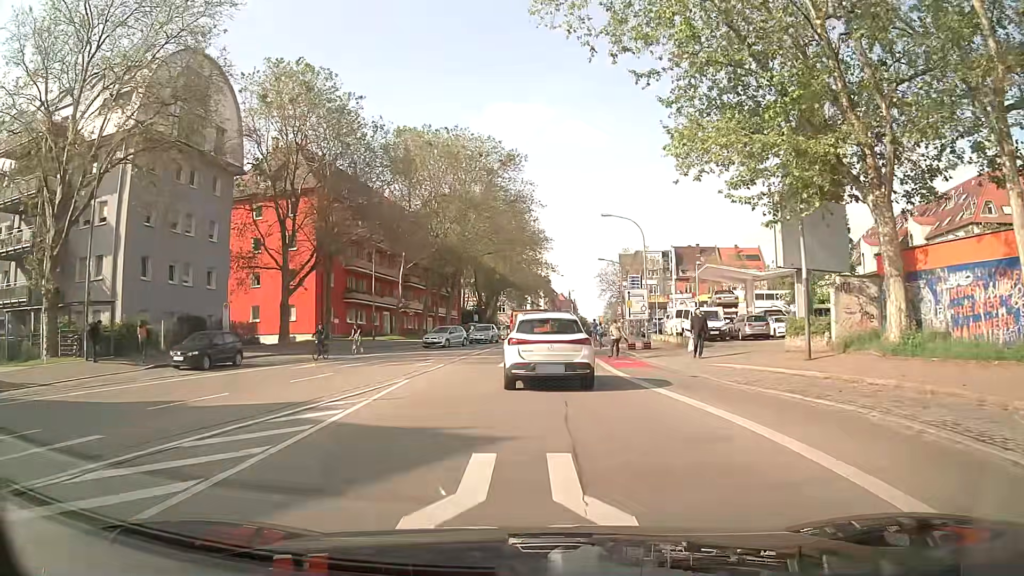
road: secondary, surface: asphalt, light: Day
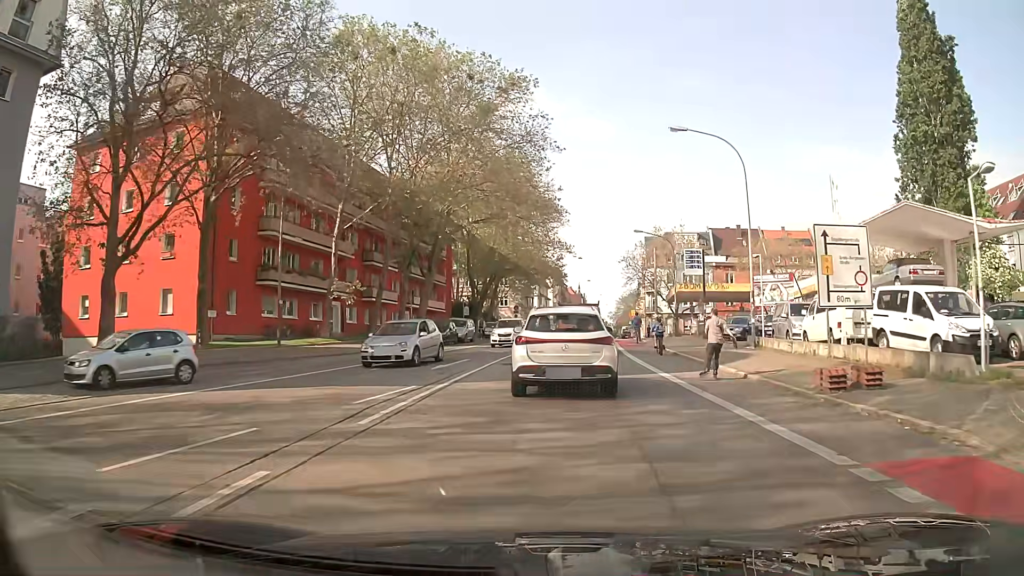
(0.0, +23.0) m; +1°
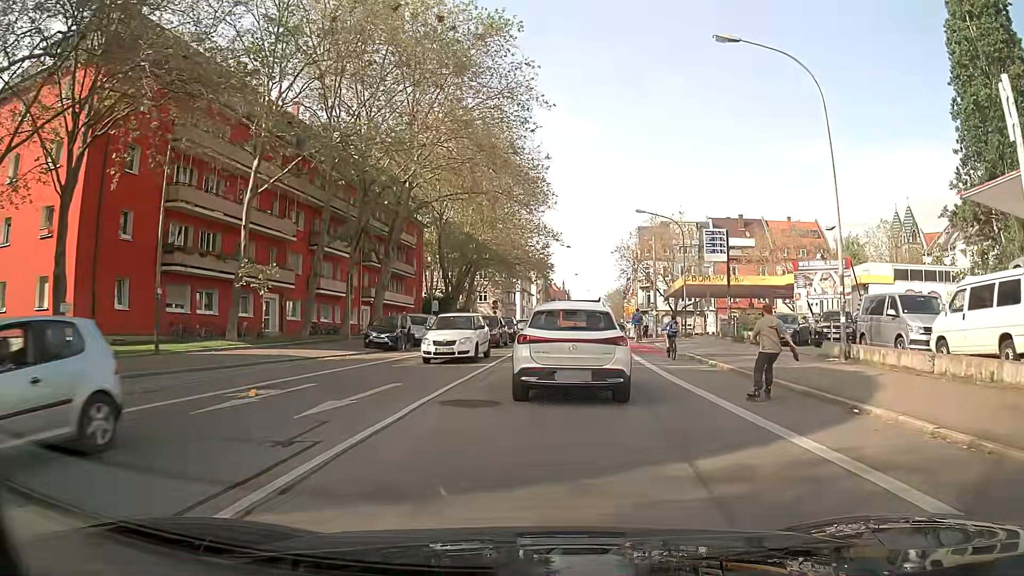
(+0.1, +10.1) m; +1°
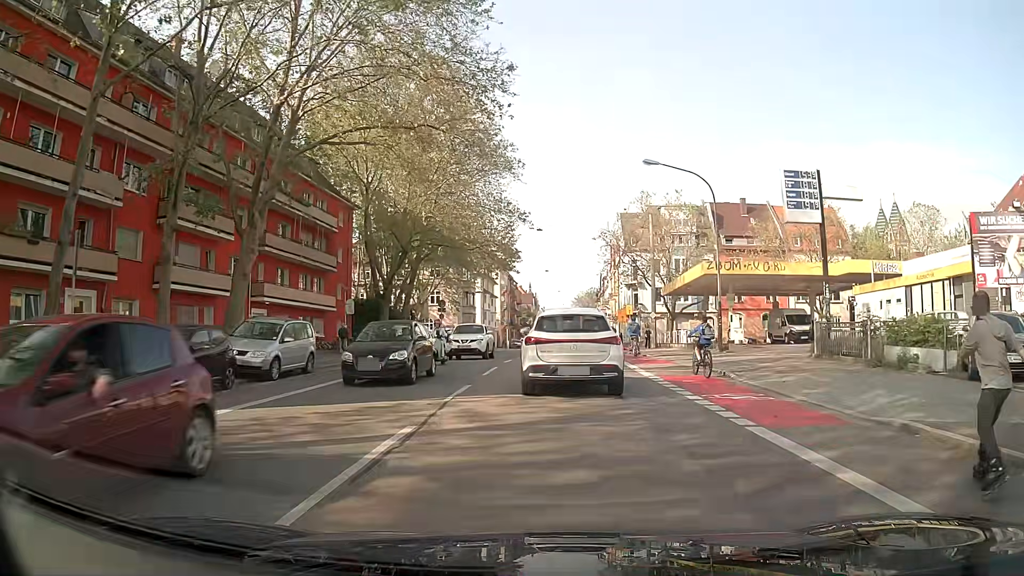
(+0.5, +17.3) m; +3°
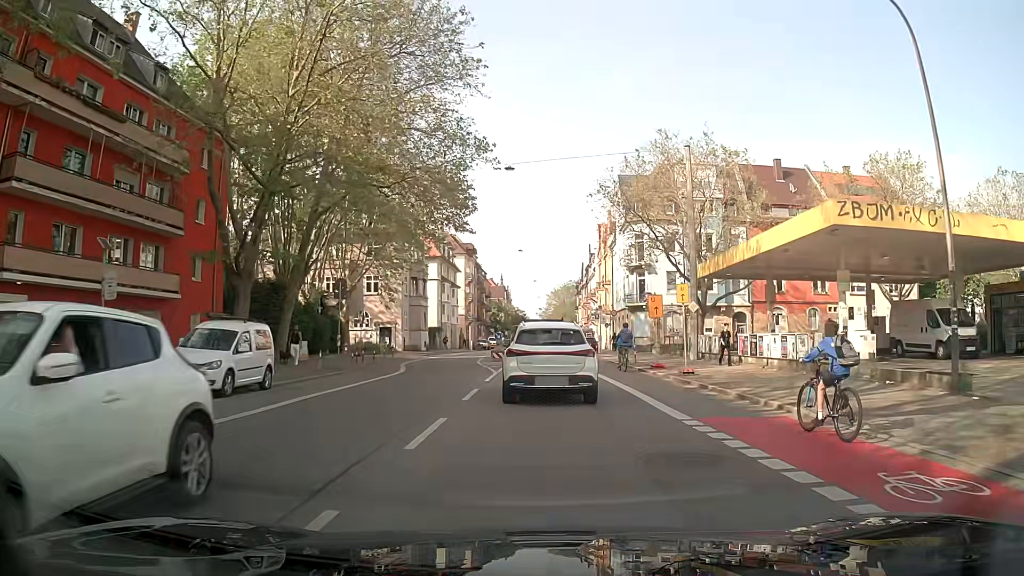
(+0.4, +21.6) m; +2°
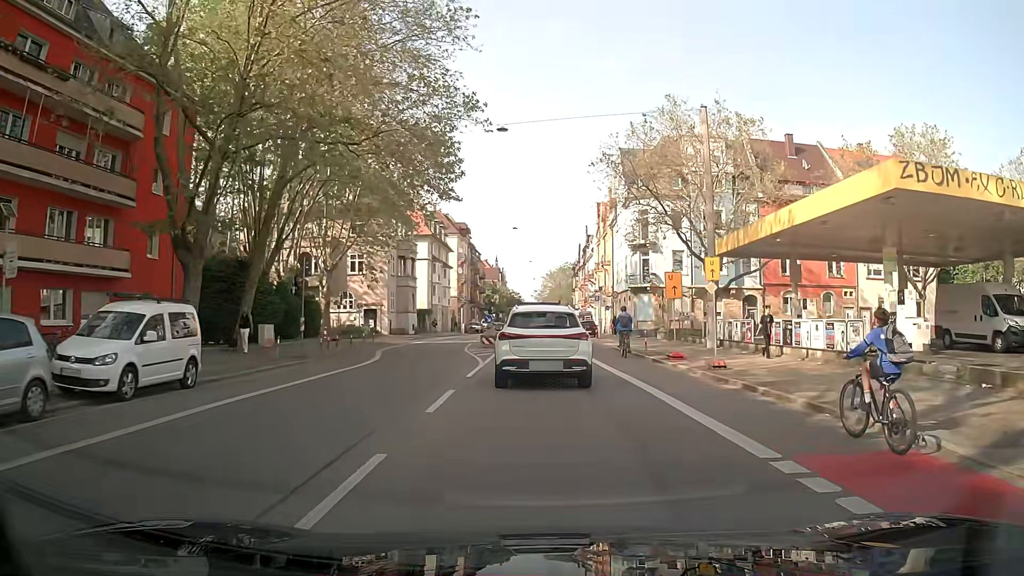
(0.0, +4.2) m; +1°
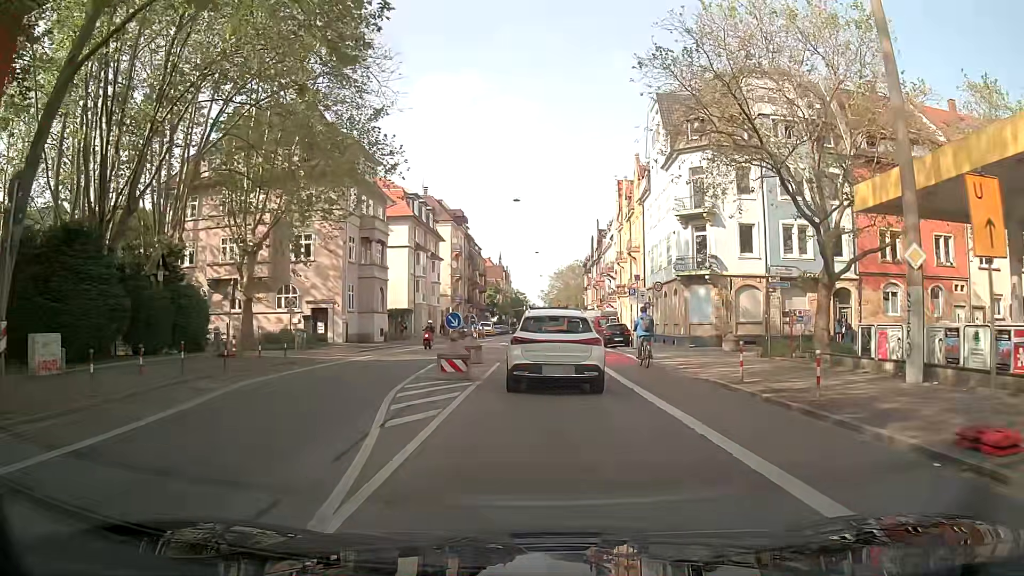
(-0.2, +16.5) m; -1°
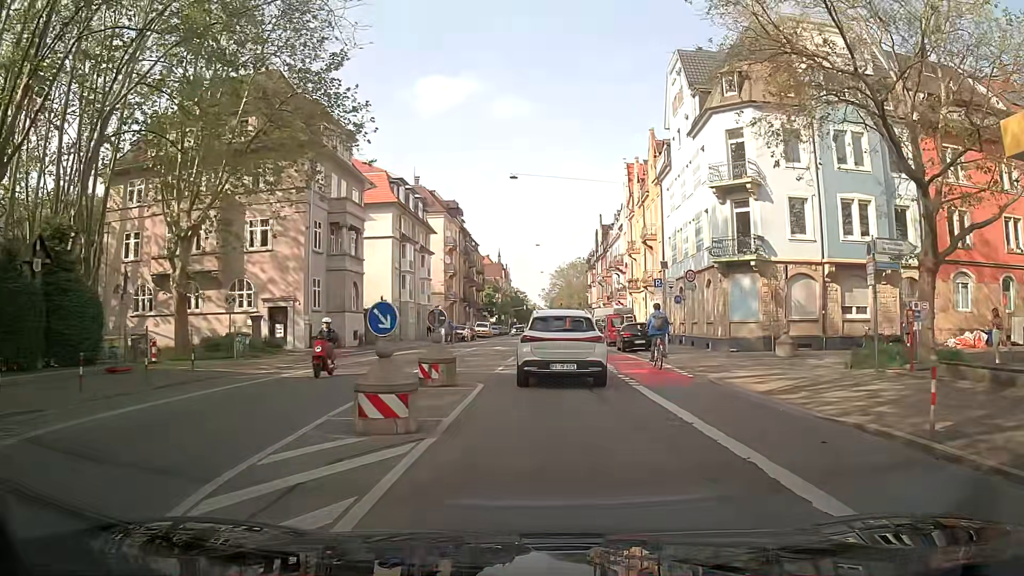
(-0.1, +7.8) m; -1°
